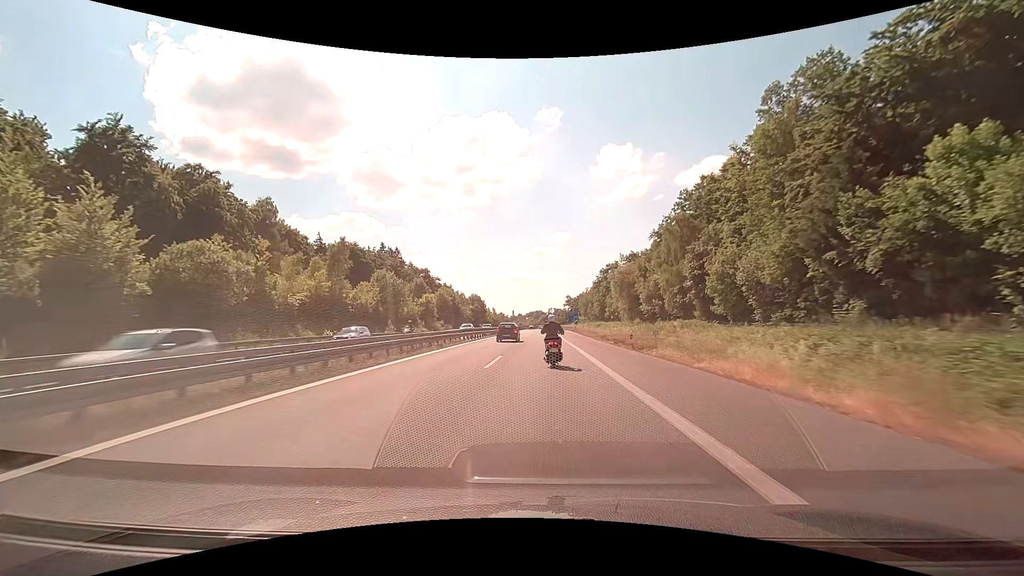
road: motorway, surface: asphalt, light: Day
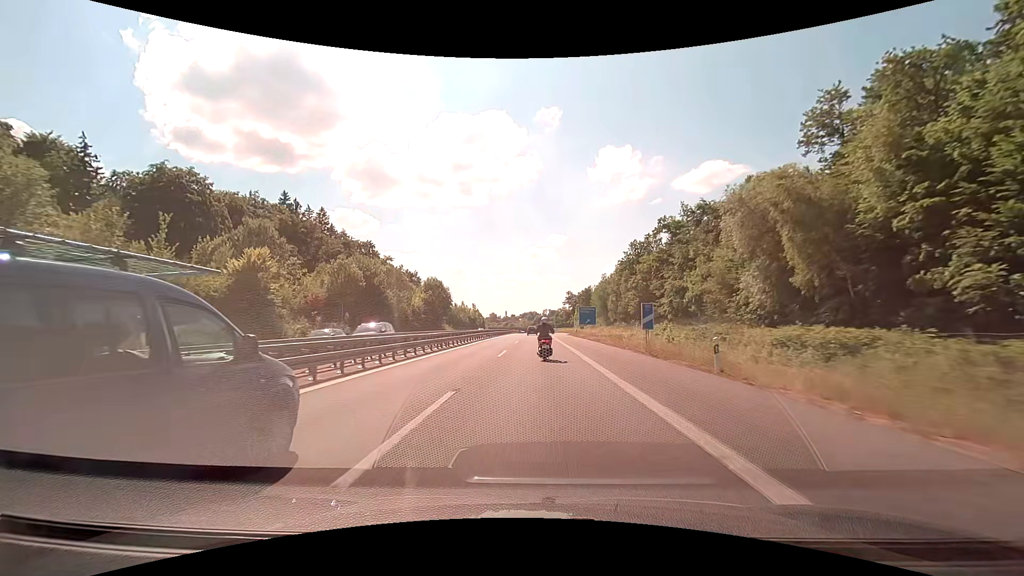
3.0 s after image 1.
(+0.5, +64.9) m; +1°
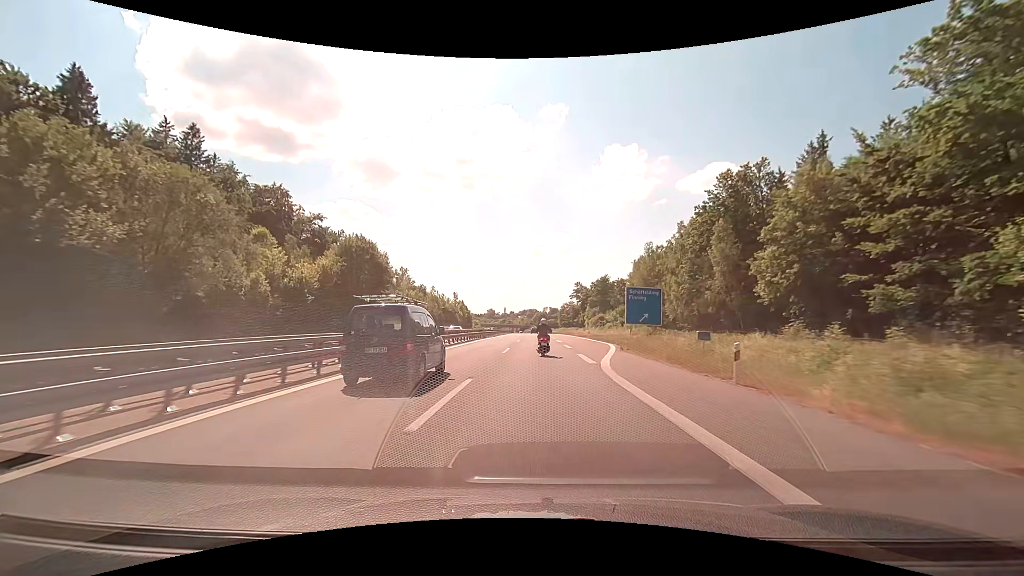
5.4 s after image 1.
(-0.2, +51.7) m; 0°
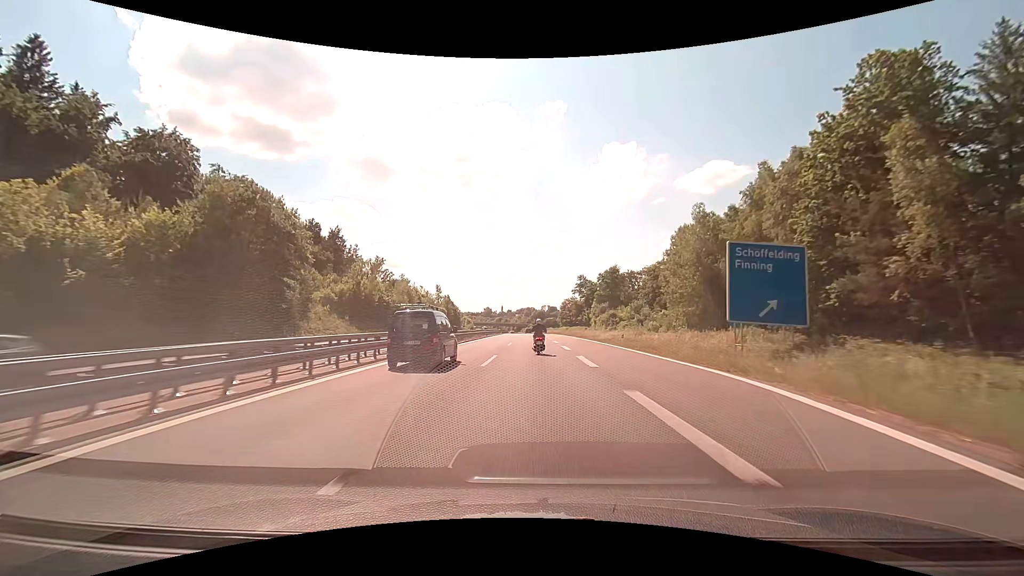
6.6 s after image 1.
(0.0, +26.2) m; 0°
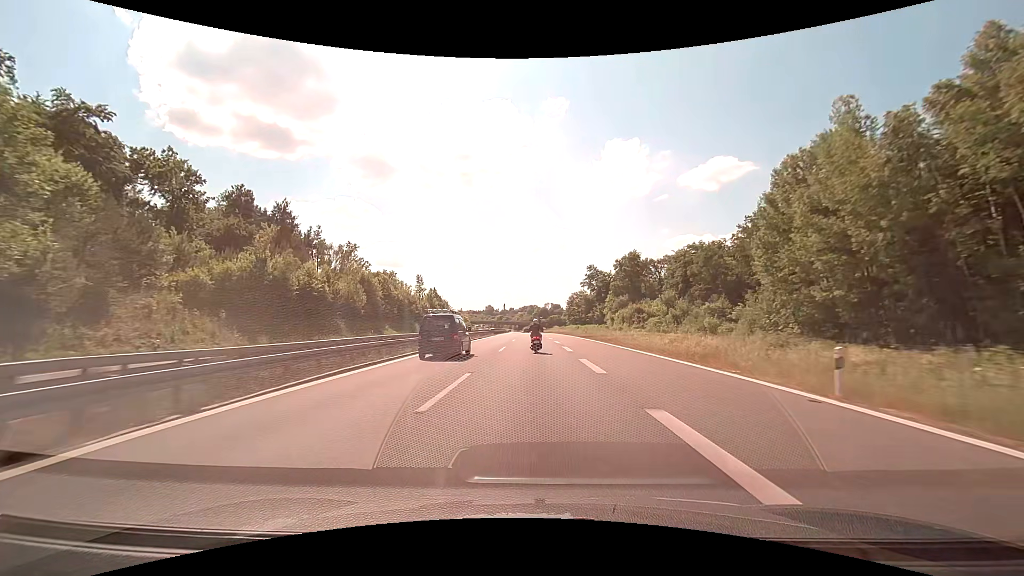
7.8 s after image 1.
(-0.1, +26.3) m; 0°
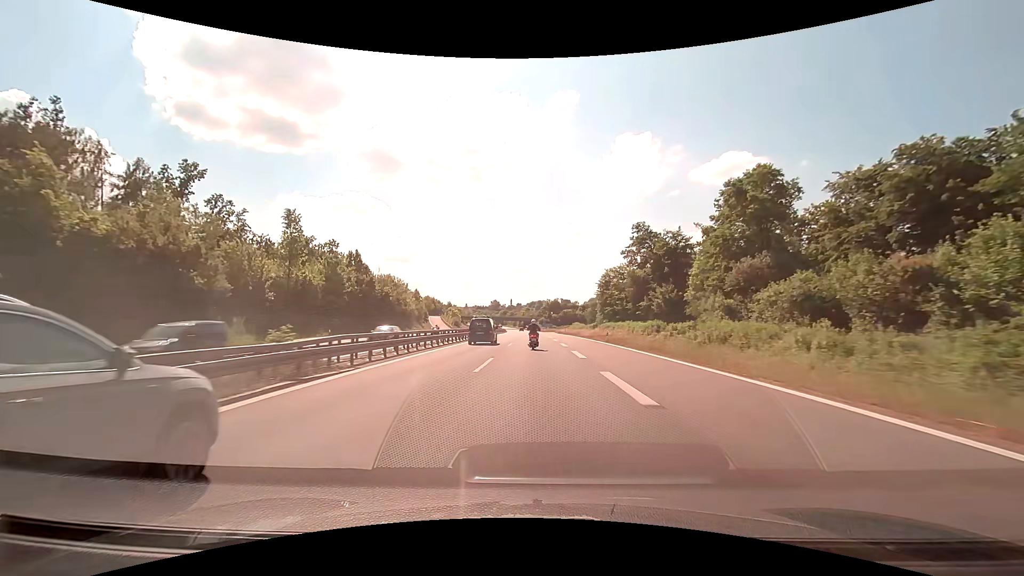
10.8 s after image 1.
(-0.7, +65.5) m; -1°
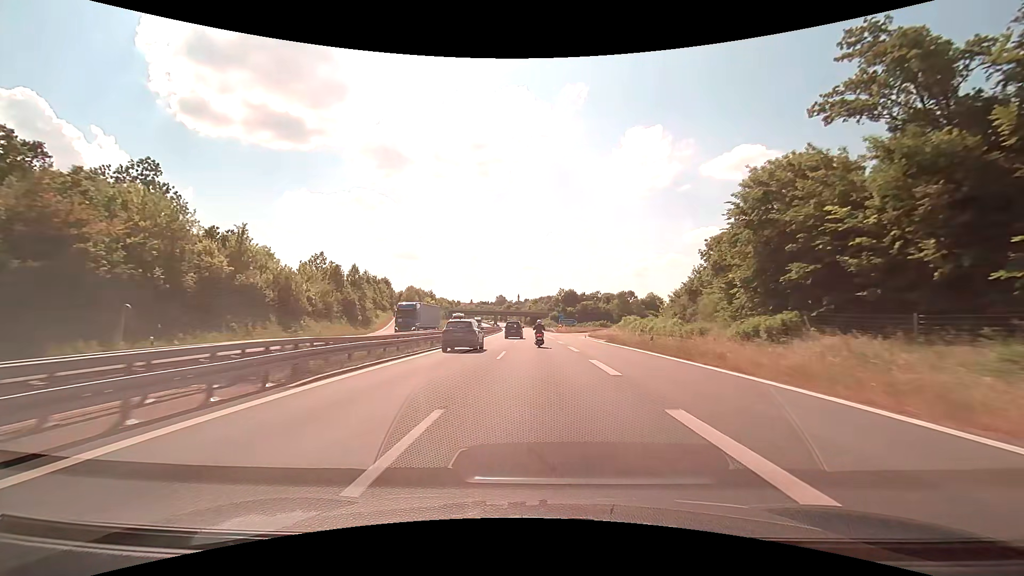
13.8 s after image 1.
(-0.7, +66.3) m; -1°
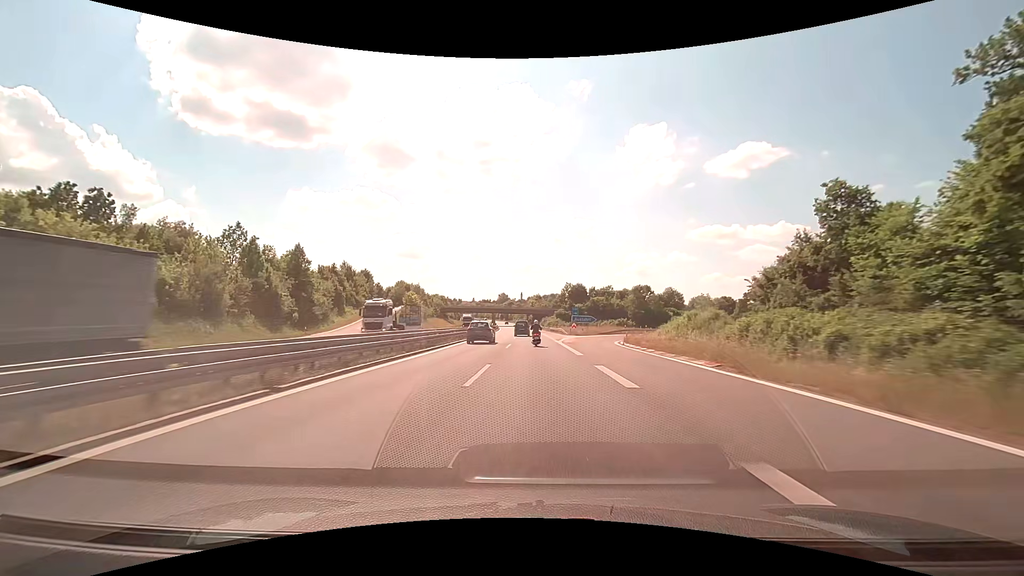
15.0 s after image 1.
(0.0, +26.8) m; 0°
(0, +10) (0, +20) (0, +30) (0, +40) (0, +50) (-1, +60) (-1, +70) (-1, +80) (-2, +90) (-2, +100) m
